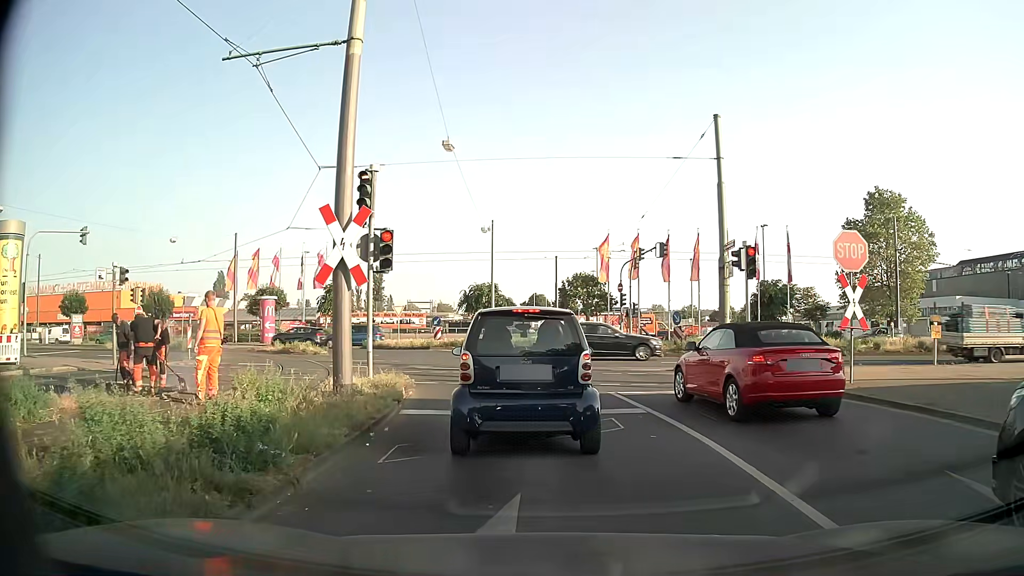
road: secondary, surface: asphalt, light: Day
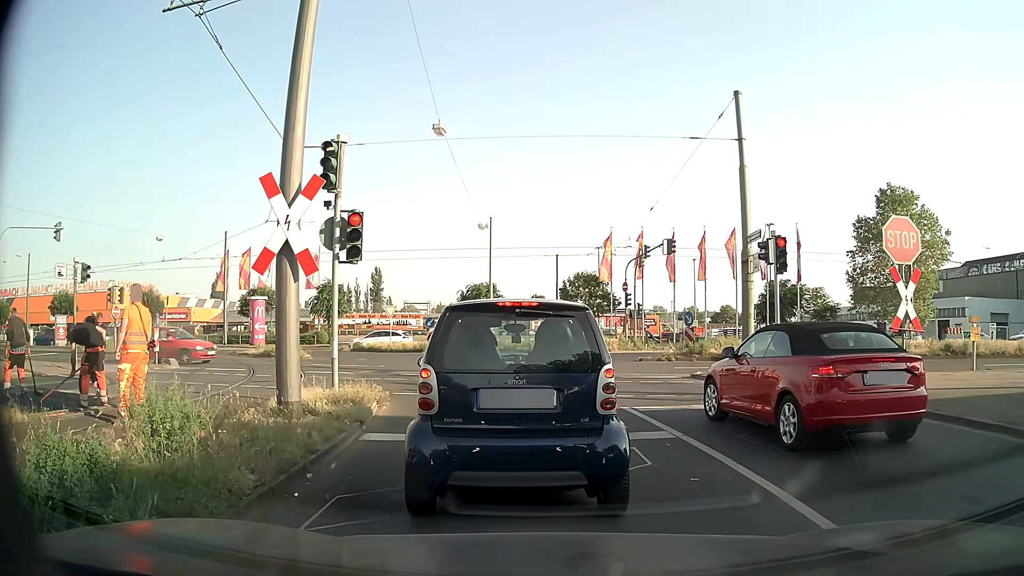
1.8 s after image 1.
(0.0, +2.2) m; +2°
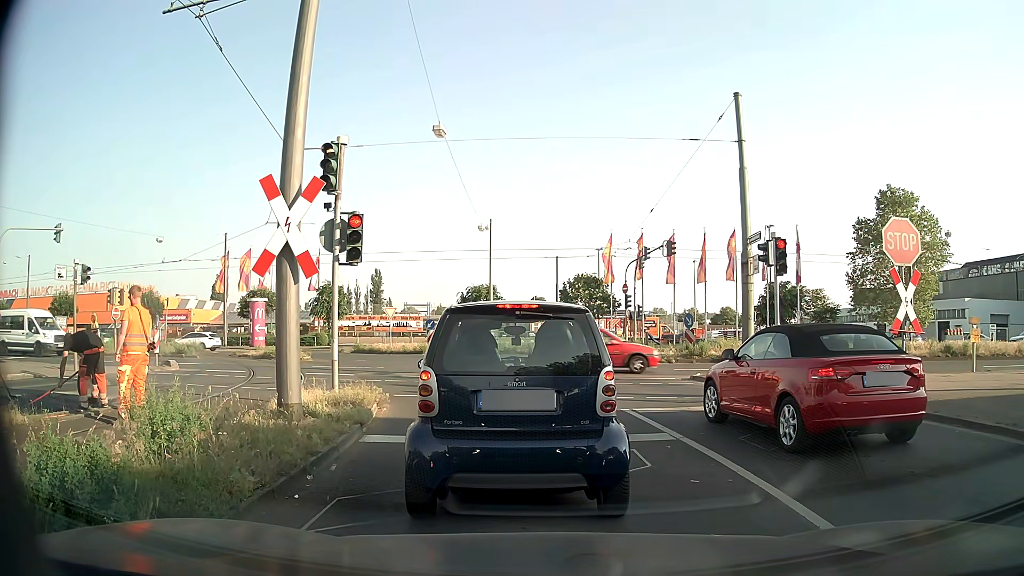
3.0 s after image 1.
(0.0, +0.1) m; 0°
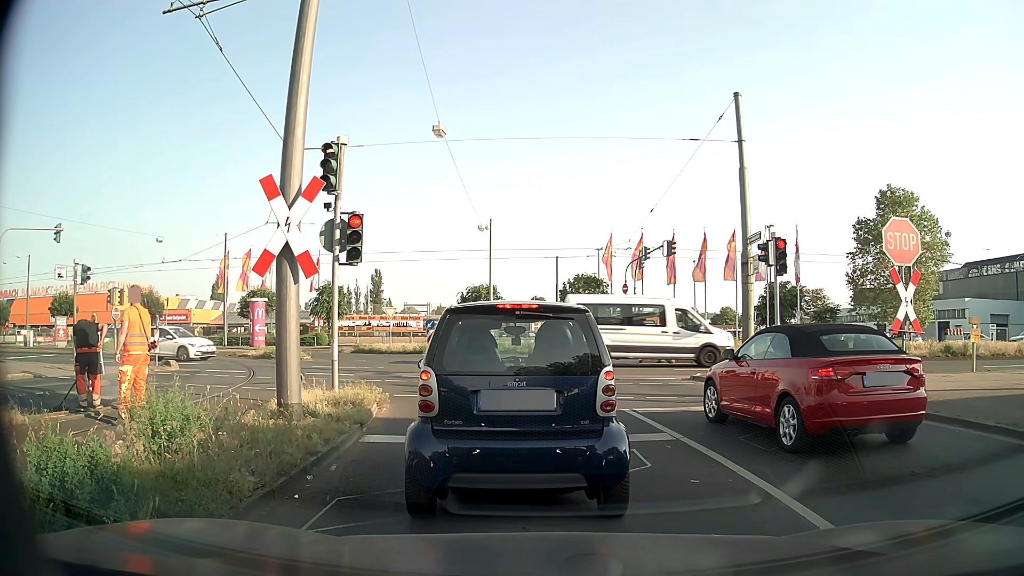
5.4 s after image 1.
(0.0, 0.0) m; 0°
